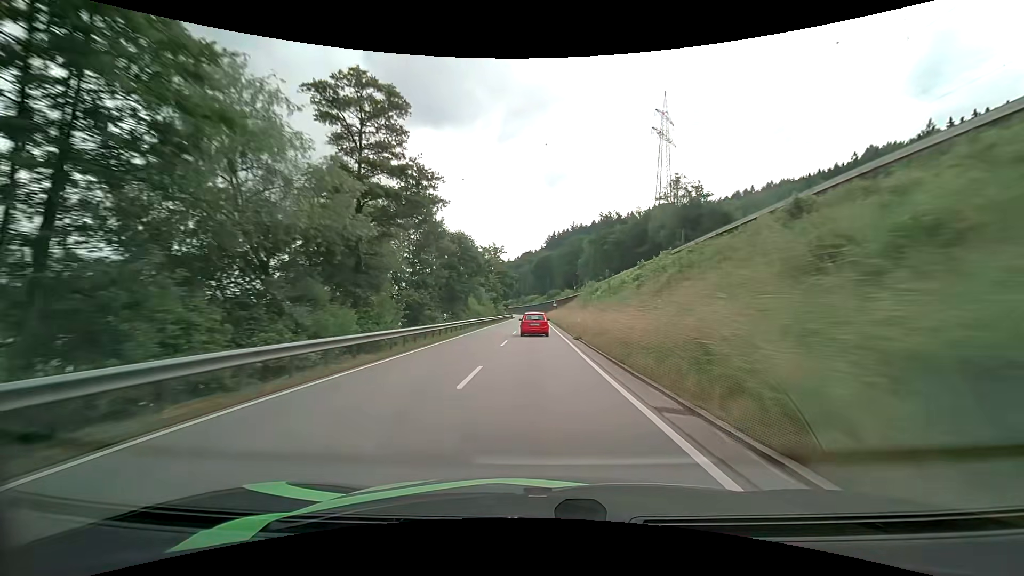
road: primary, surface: asphalt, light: Day
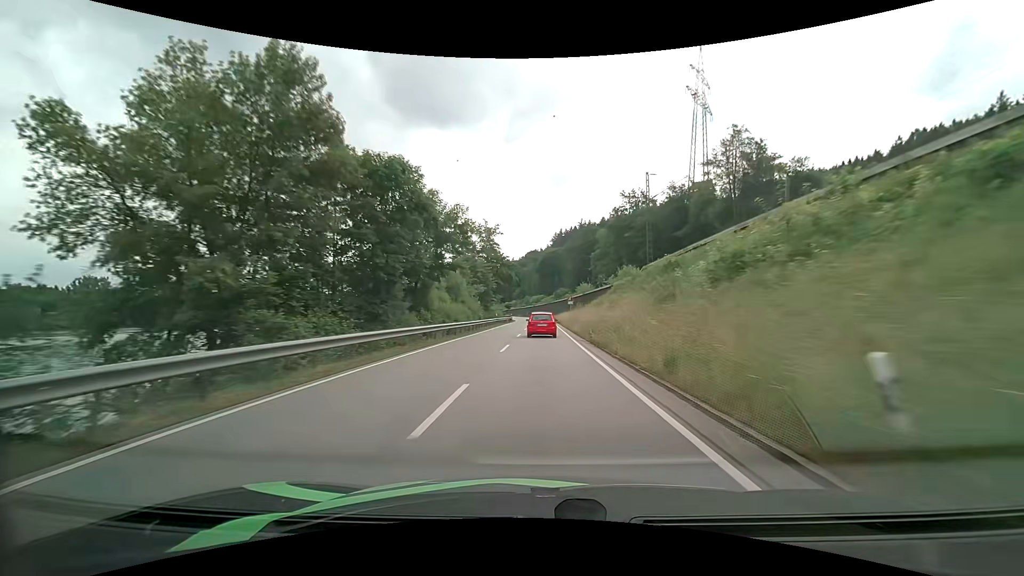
(-0.3, +27.6) m; -1°
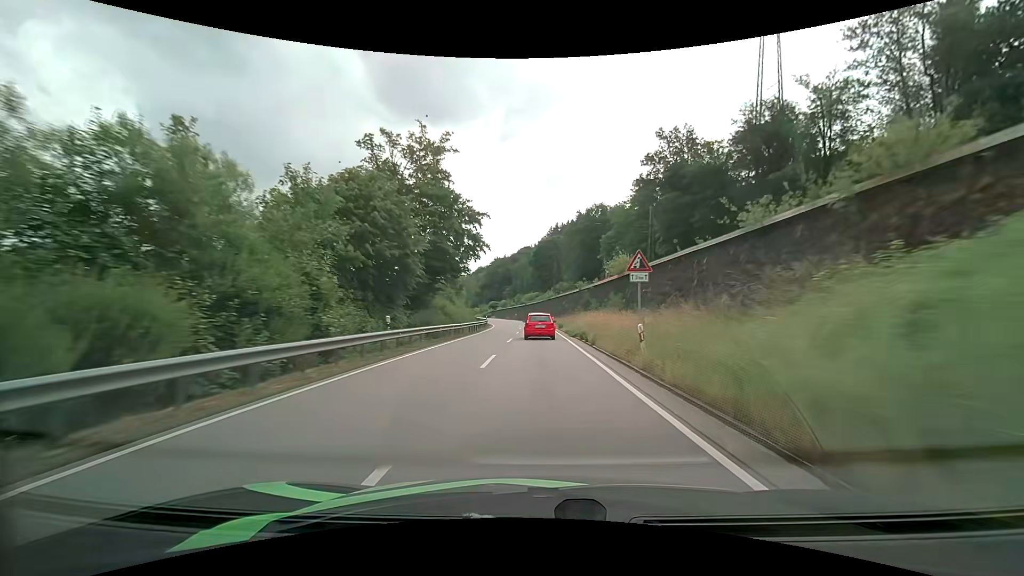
(+0.2, +40.7) m; +1°
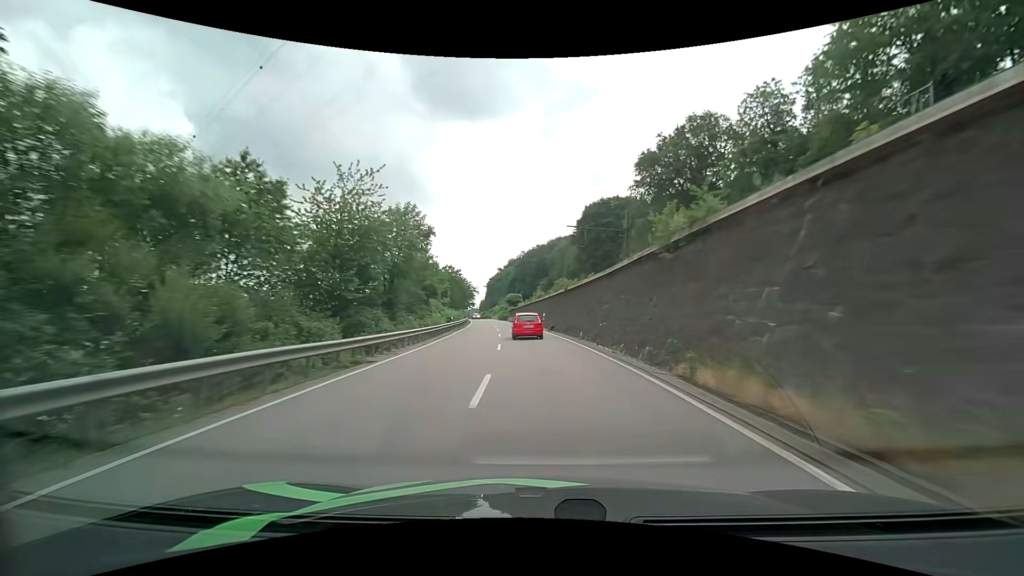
(-1.2, +64.4) m; -4°
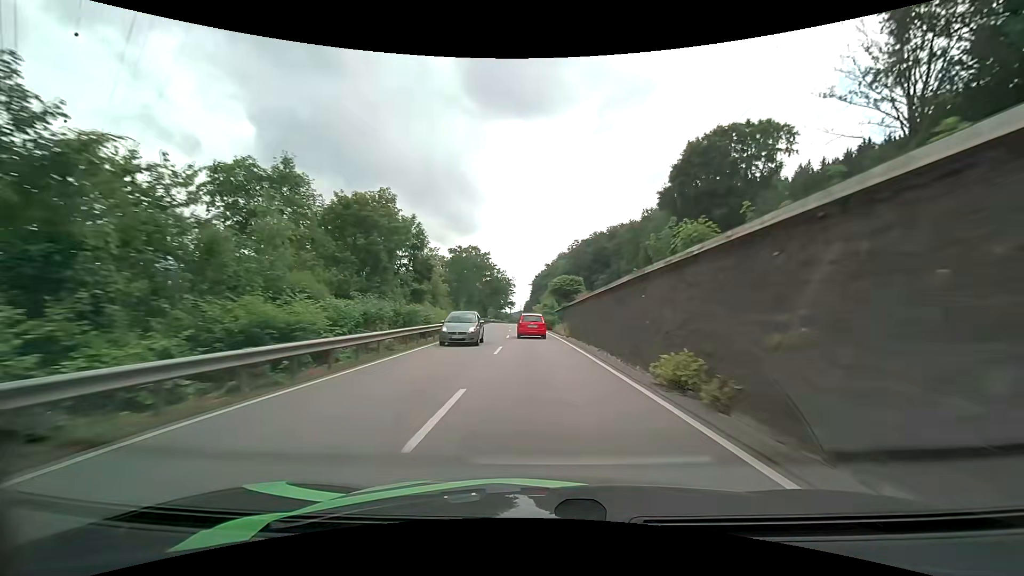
(-3.0, +49.9) m; -6°
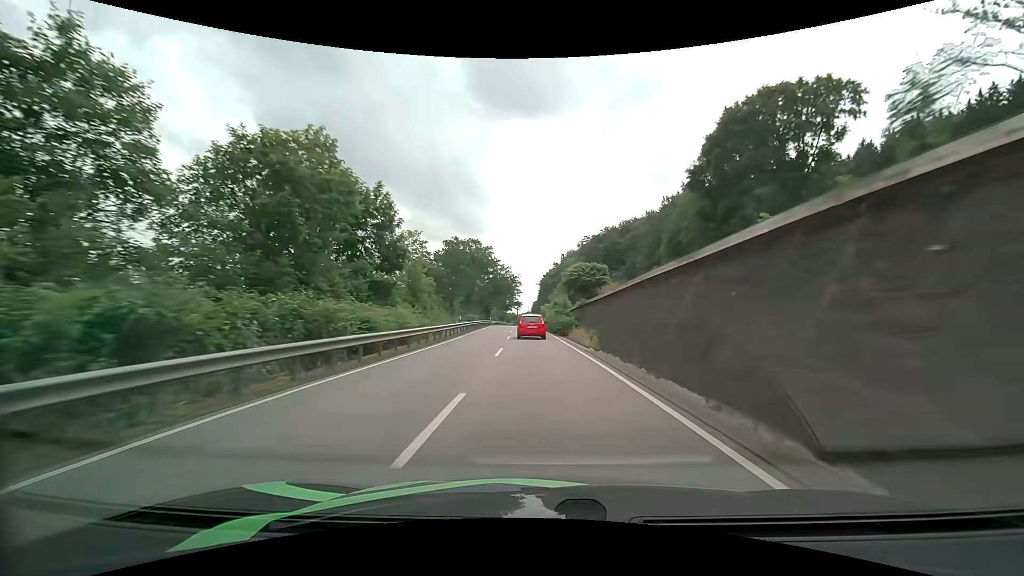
(-0.1, +12.5) m; -1°
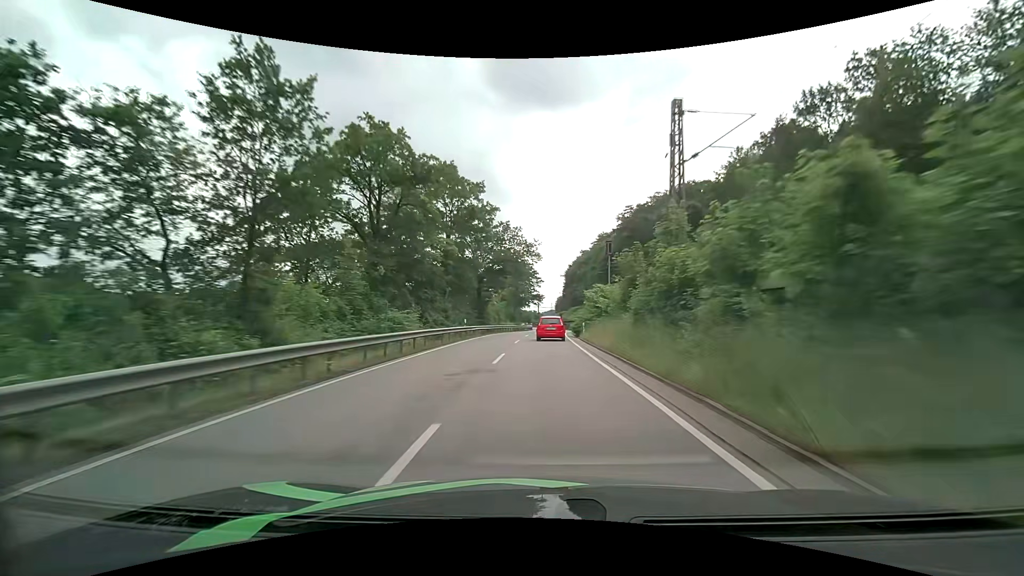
(-1.4, +50.2) m; -3°
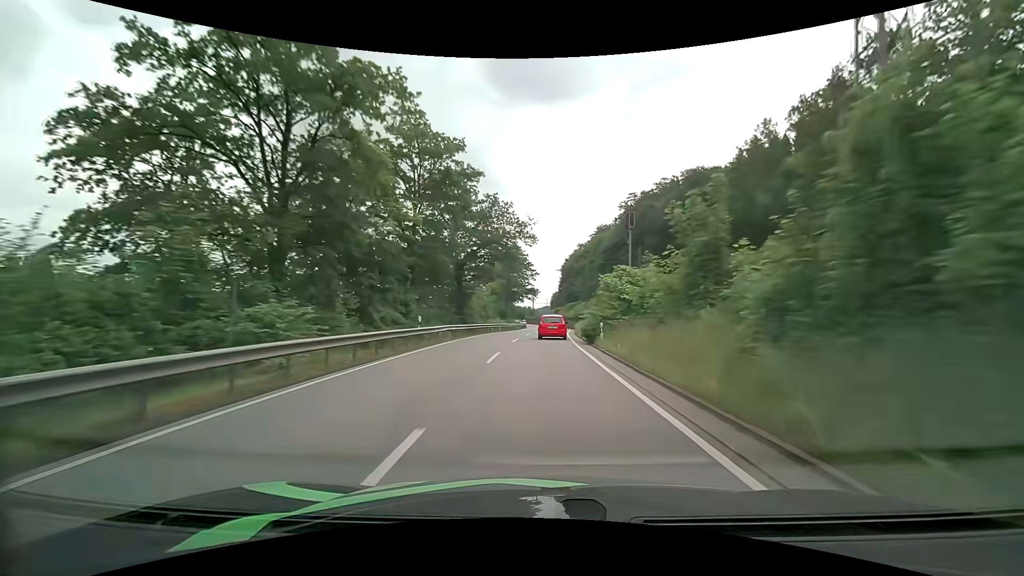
(0.0, +12.3) m; 0°
(0, +10) (0, +20) (+1, +30) (+1, +40) (+2, +50) (+2, +60) (+3, +70) (+3, +80) (+3, +90) (+3, +100) m
